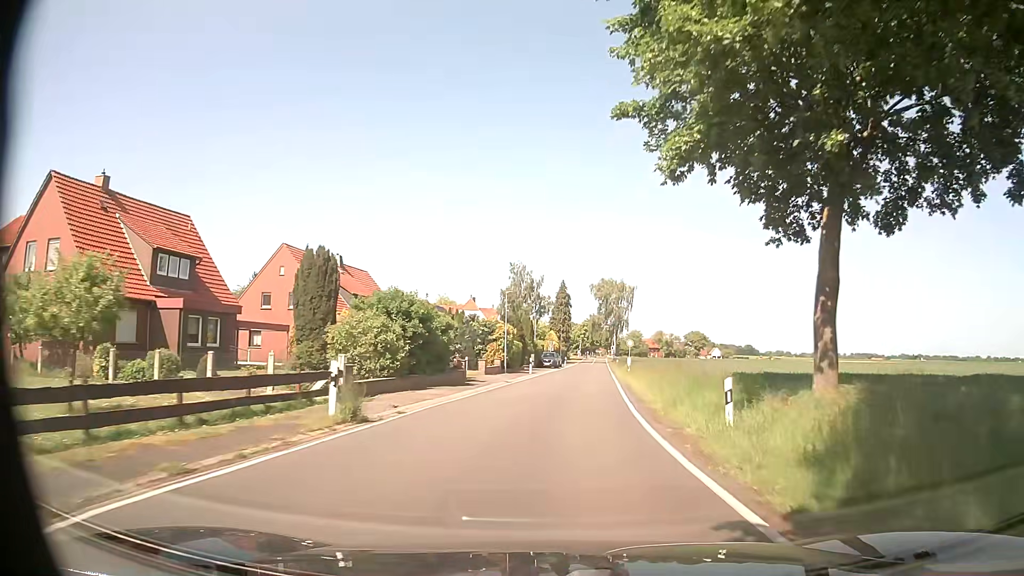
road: tertiary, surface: asphalt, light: Day
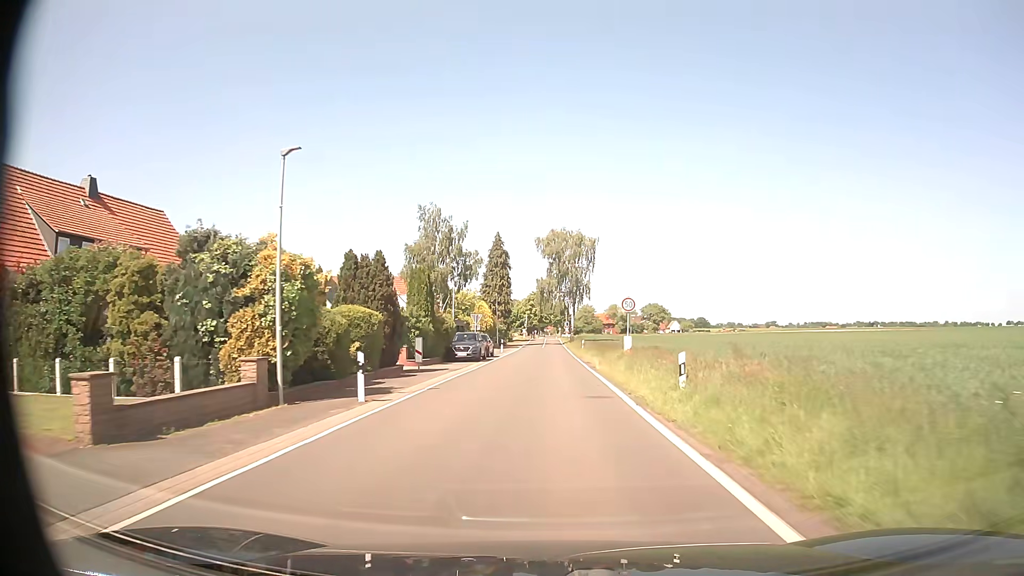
(+1.7, +32.1) m; +4°
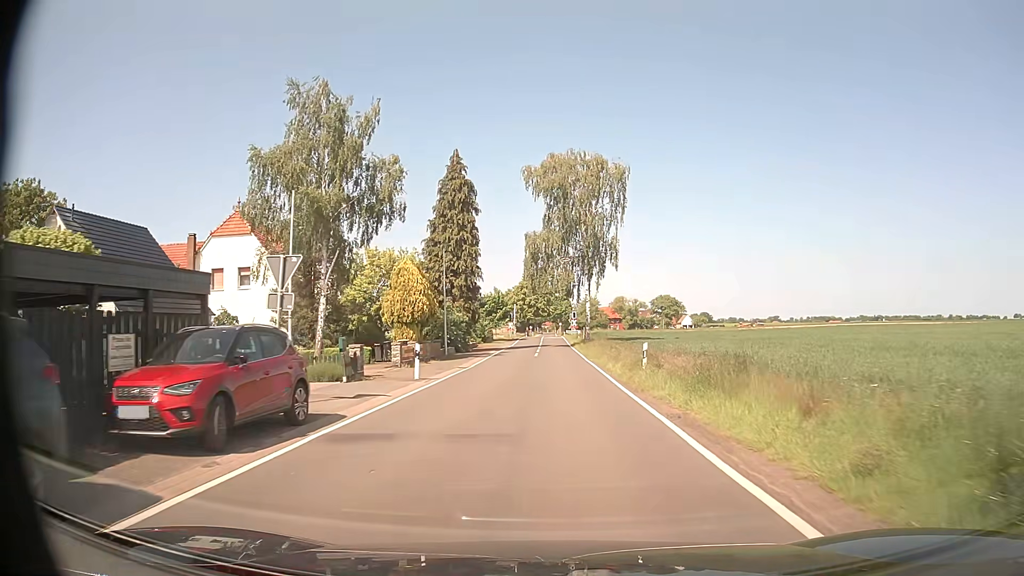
(+0.1, +36.7) m; 0°
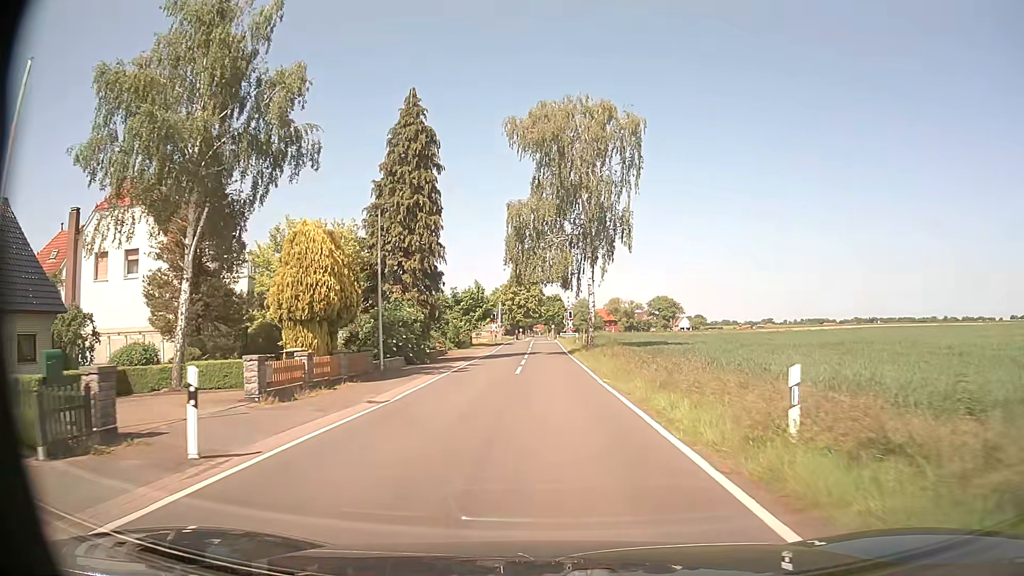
(+0.1, +12.9) m; 0°
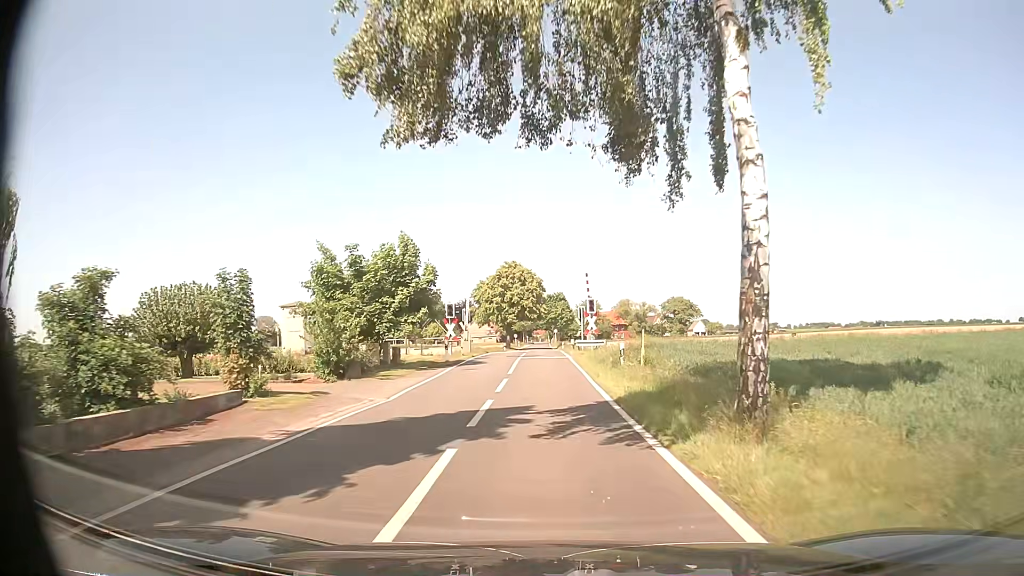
(0.0, +30.2) m; 0°
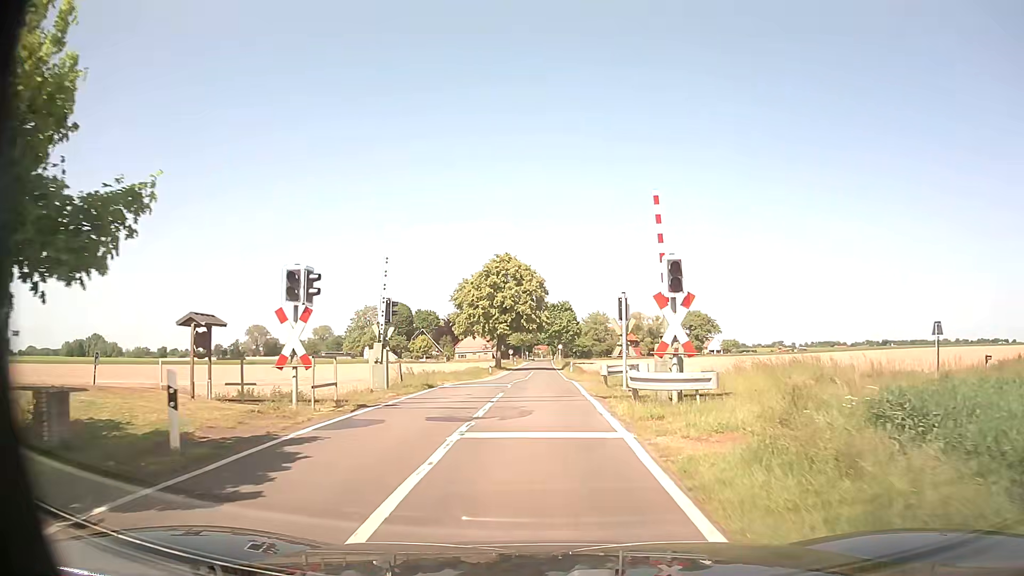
(+0.2, +22.8) m; 0°
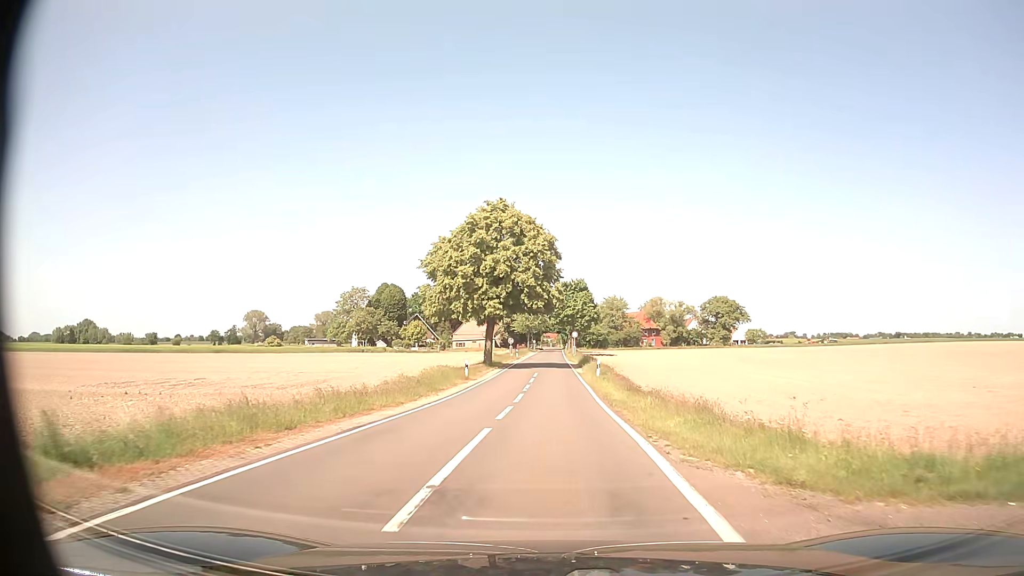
(0.0, +22.5) m; 0°
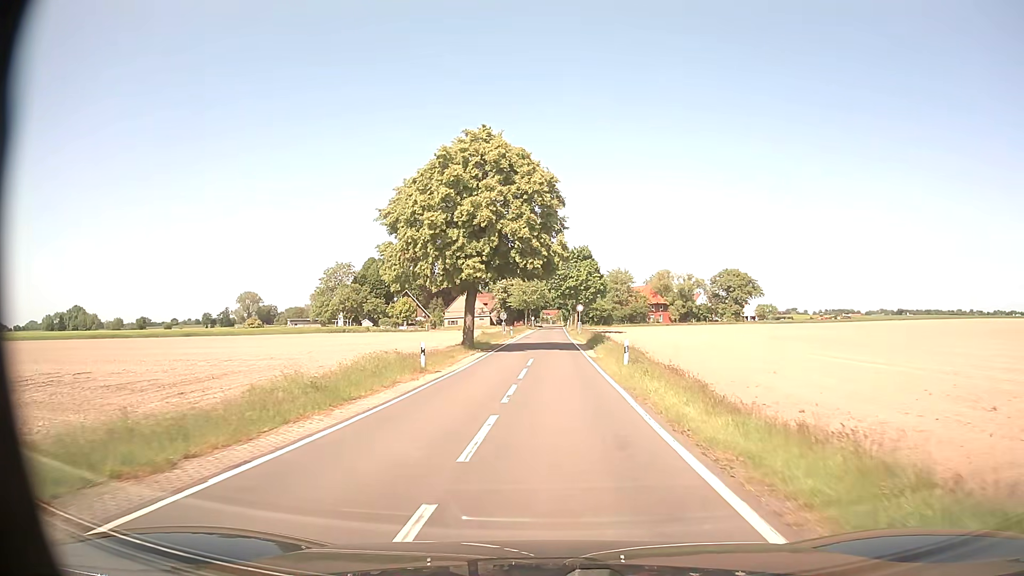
(0.0, +12.9) m; 0°
(0, +10) (0, +20) (0, +30) (0, +40) (+1, +50) (+1, +60) (+1, +70) (+1, +80) (+1, +90) (+1, +100) m
